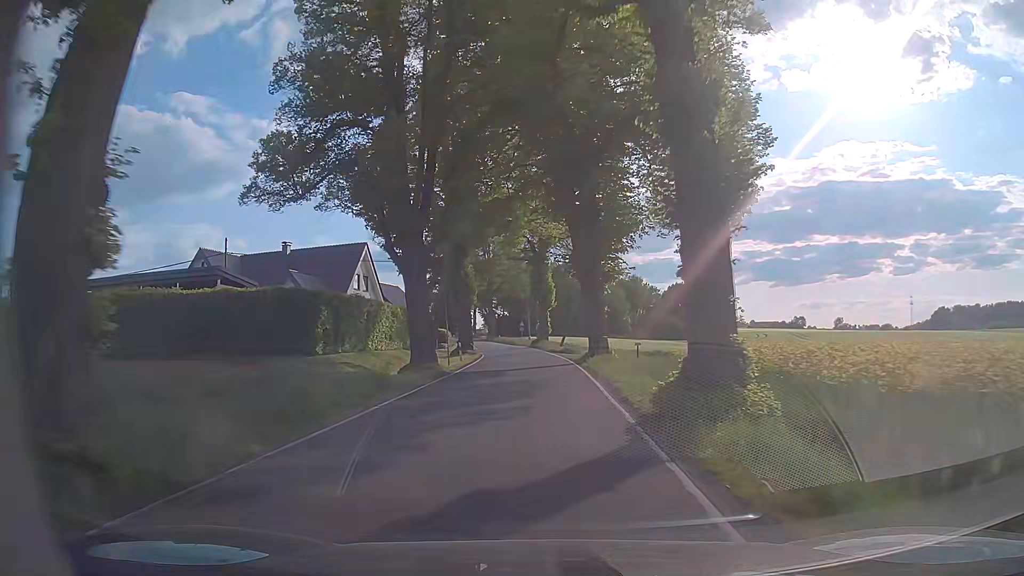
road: tertiary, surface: asphalt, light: Day
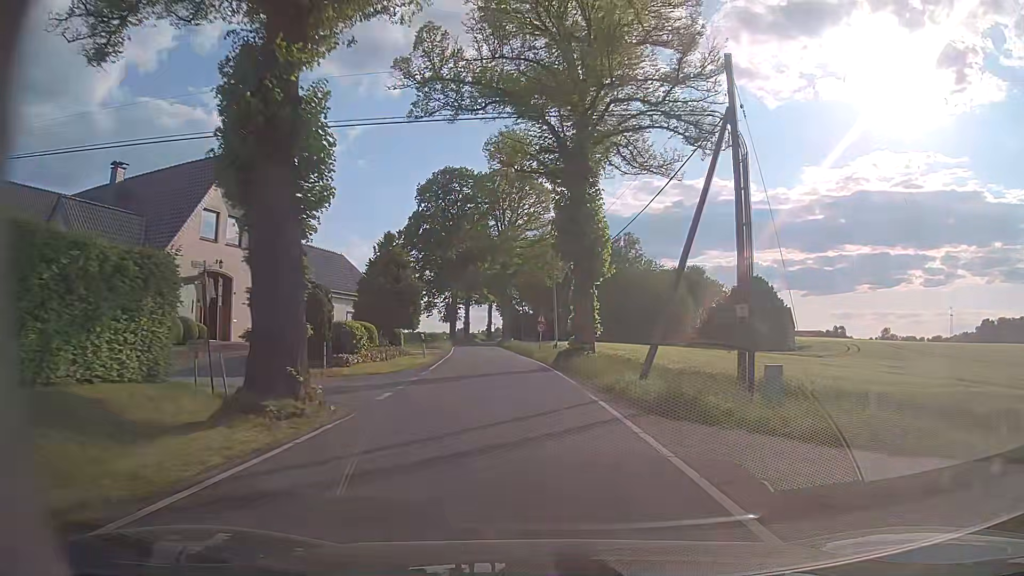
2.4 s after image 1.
(-0.5, +35.1) m; -2°
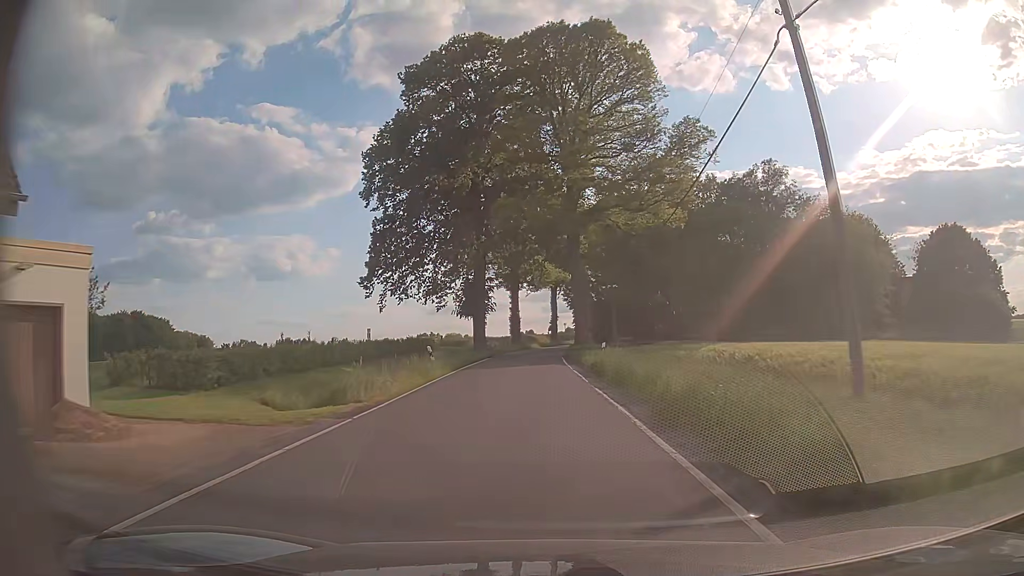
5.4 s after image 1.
(-3.4, +44.0) m; -6°
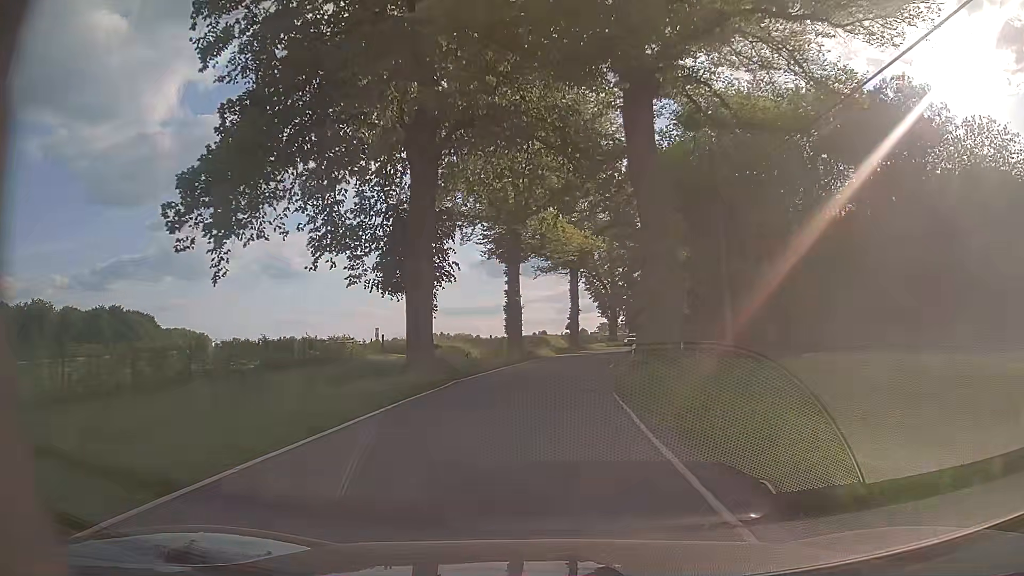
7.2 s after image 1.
(-0.5, +26.7) m; -1°
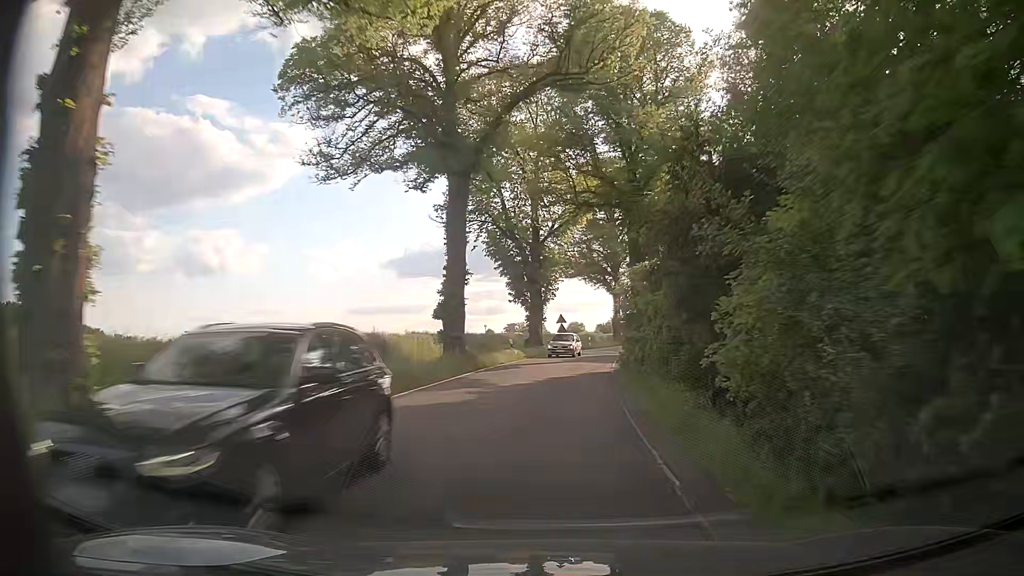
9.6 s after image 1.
(+2.0, +35.8) m; +7°
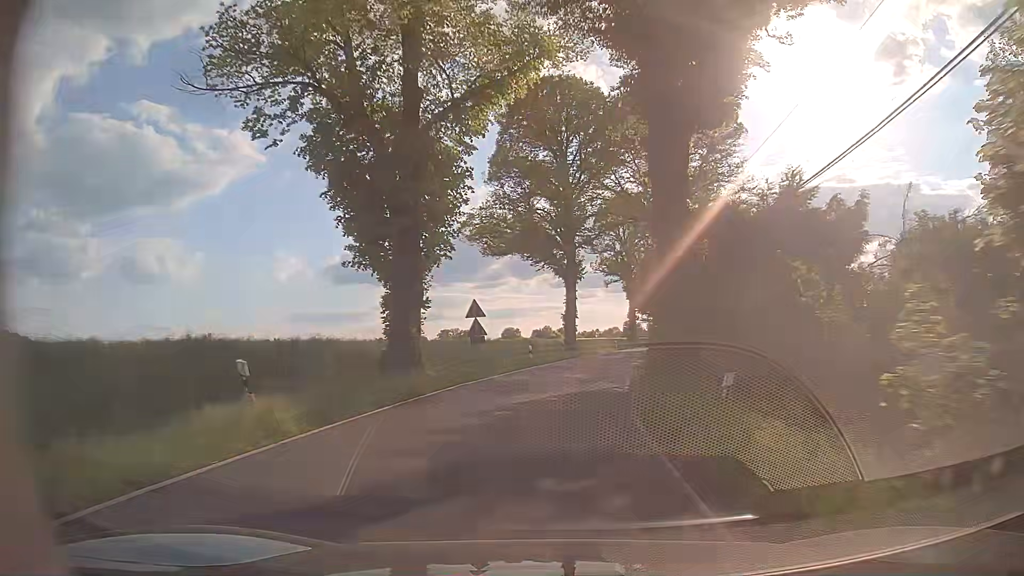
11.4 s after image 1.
(+1.4, +26.8) m; +6°
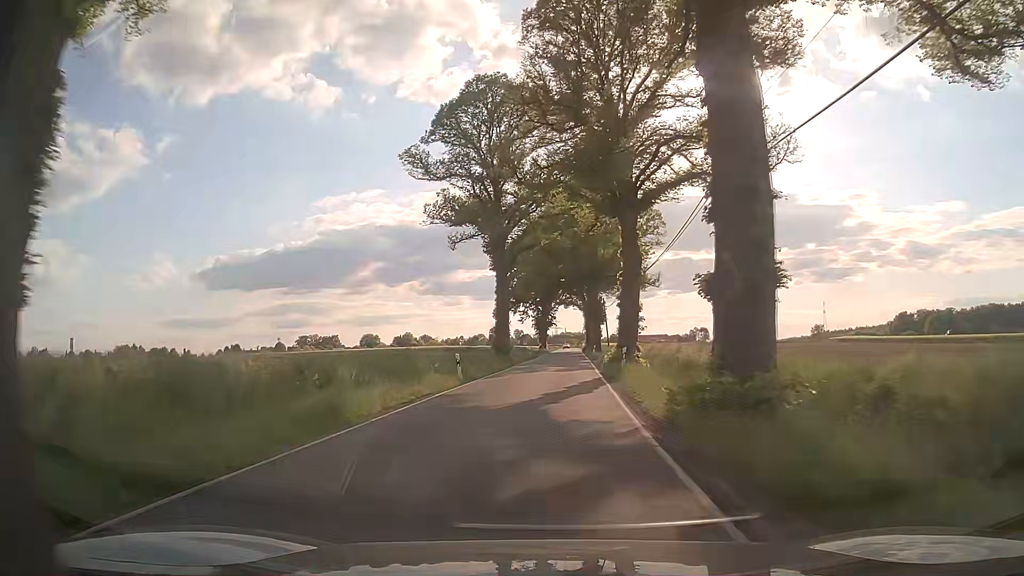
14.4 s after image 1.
(+5.2, +44.4) m; +12°
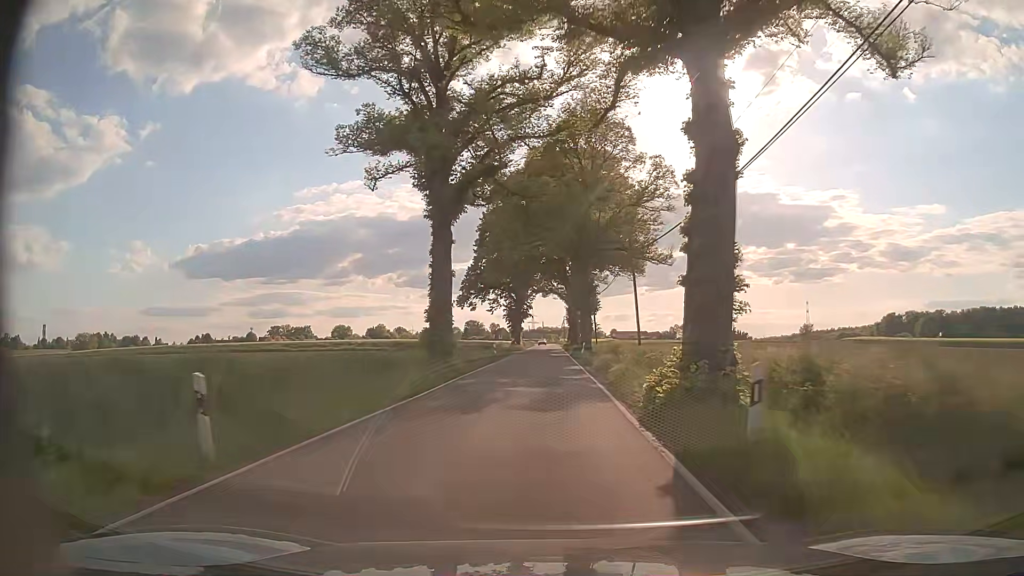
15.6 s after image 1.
(+0.2, +18.0) m; +2°
(0, +10) (0, +20) (0, +30) (0, +40) (+1, +50) (+1, +60) (+1, +70) (+1, +80) (+1, +90) (+1, +100) m
